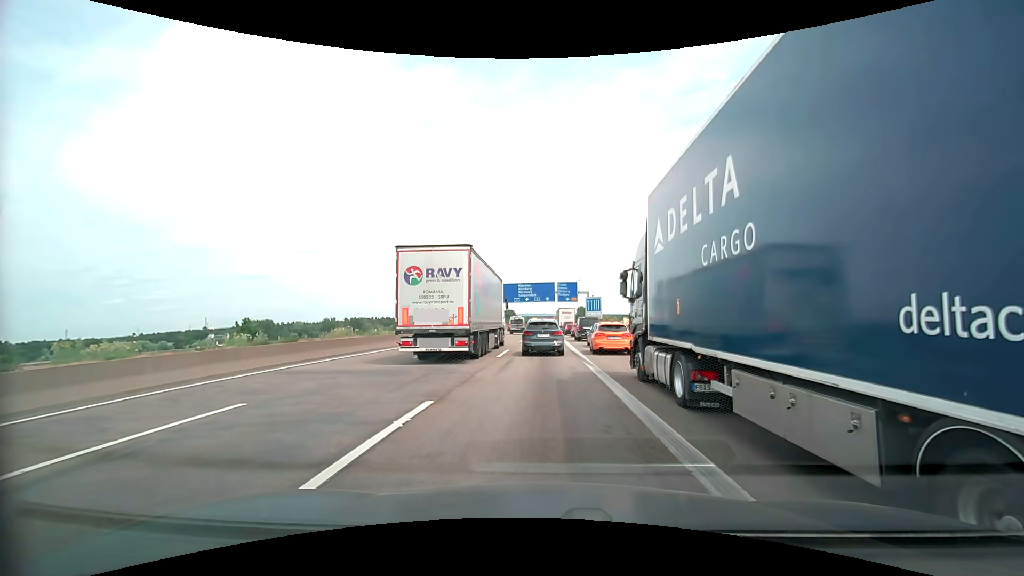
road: motorway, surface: asphalt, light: Day
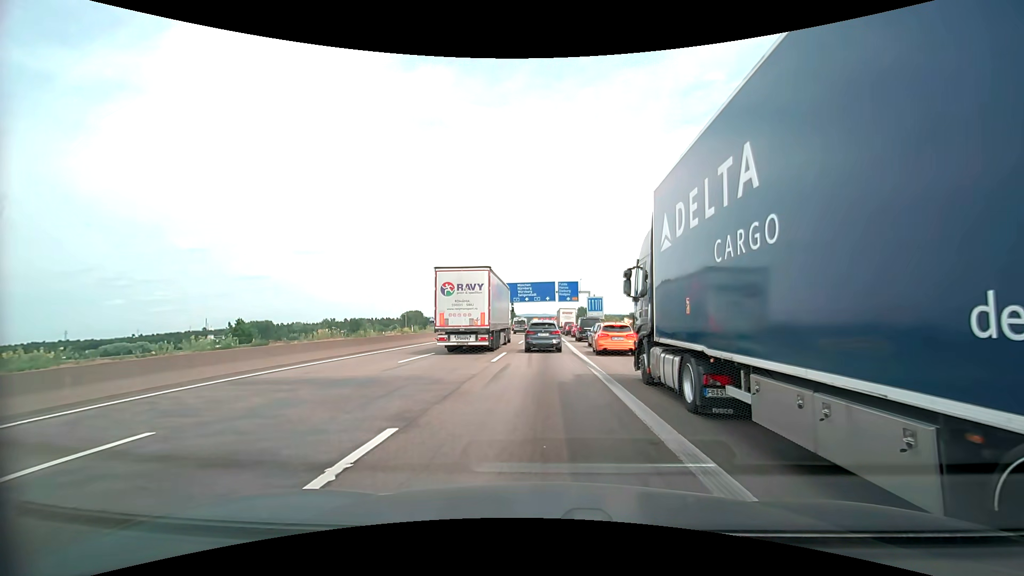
(0.0, +2.3) m; -1°
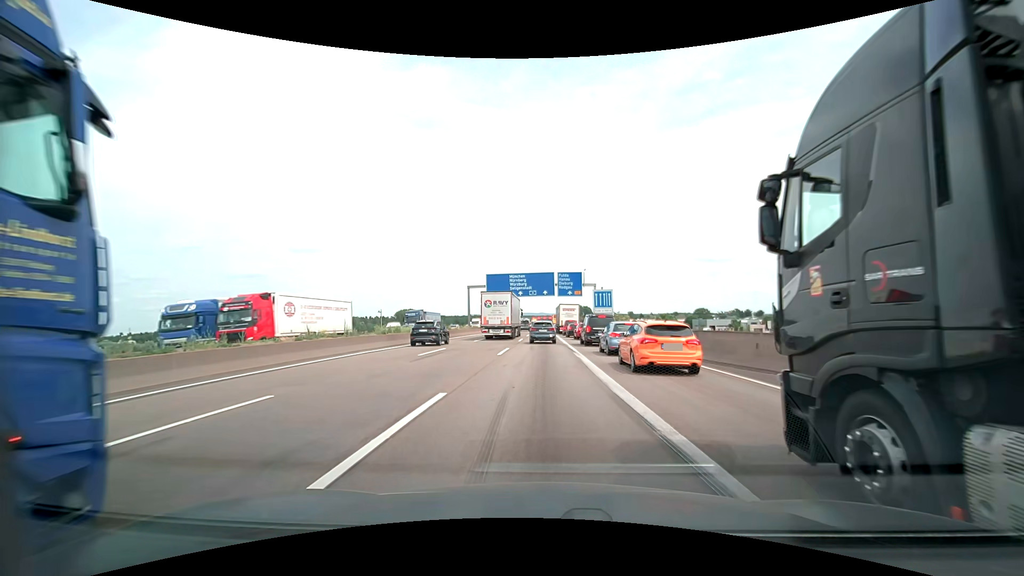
(+0.1, +15.3) m; +1°
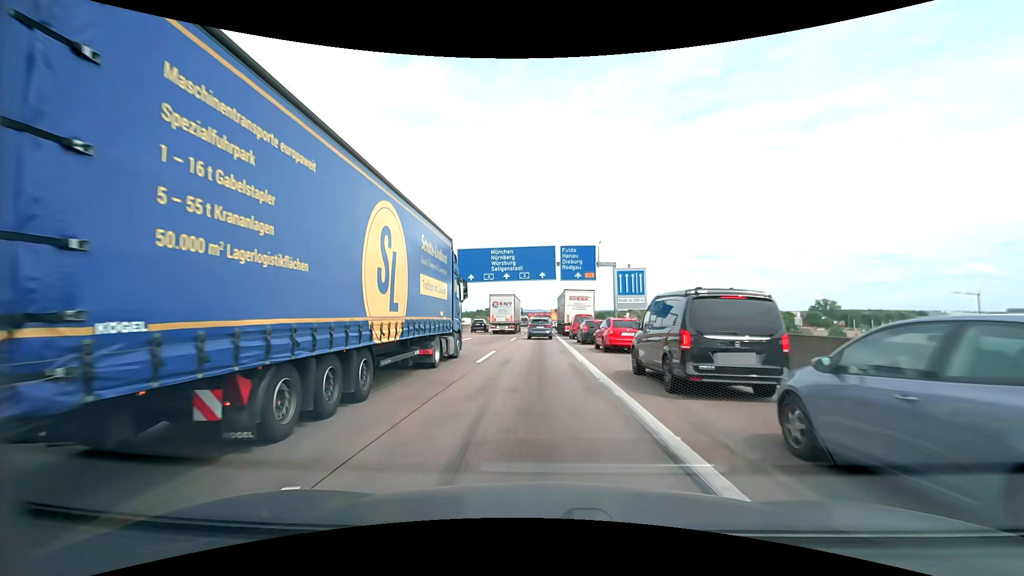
(+0.1, +23.9) m; 0°
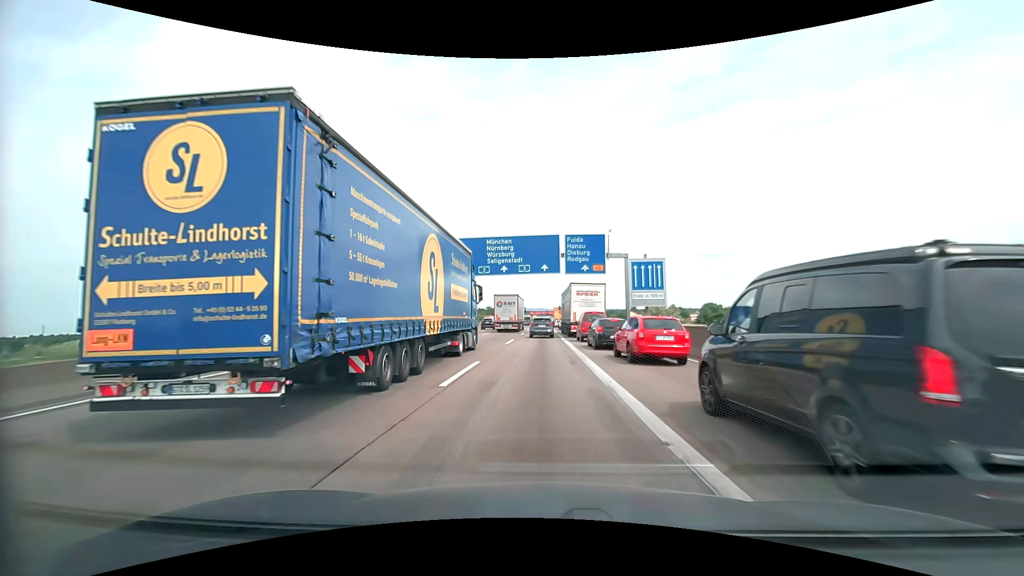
(0.0, +6.1) m; 0°
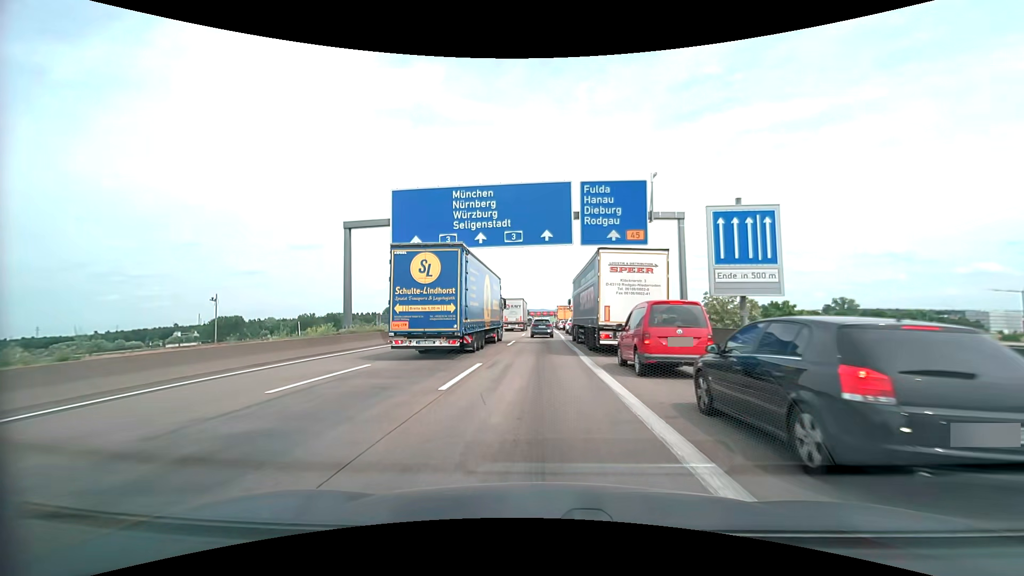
(-0.1, +18.2) m; 0°
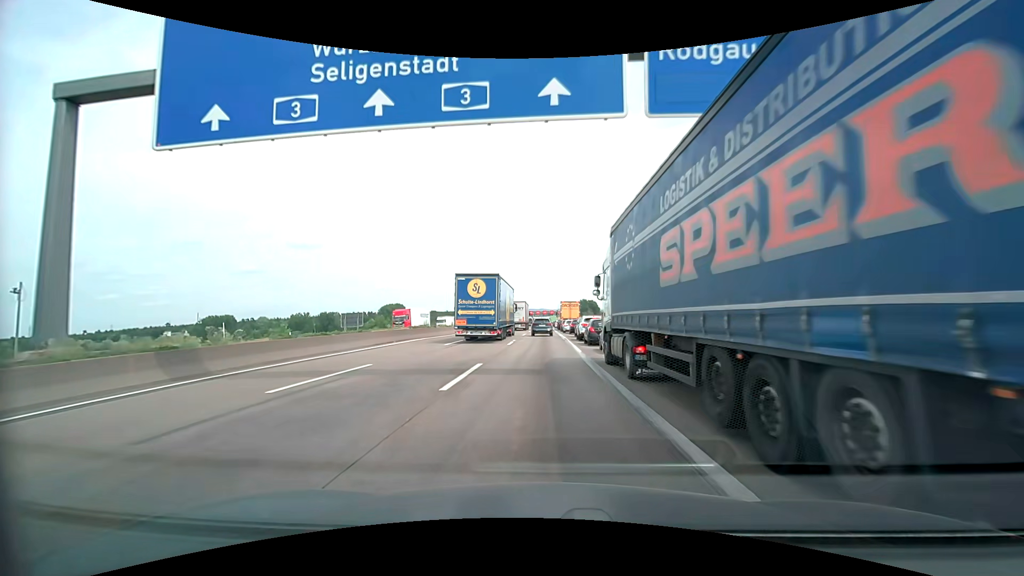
(0.0, +18.0) m; 0°
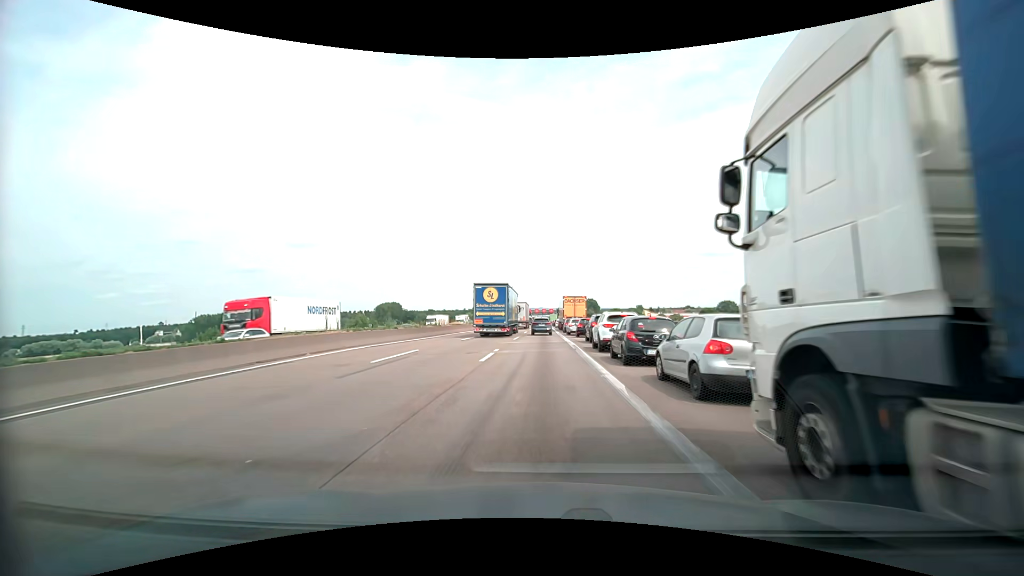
(0.0, +11.9) m; -1°
(0, +10) (0, +20) (+1, +30) (+1, +40) (+1, +50) (+1, +60) (+1, +70) (+1, +80) (+2, +90) (+2, +100) m
